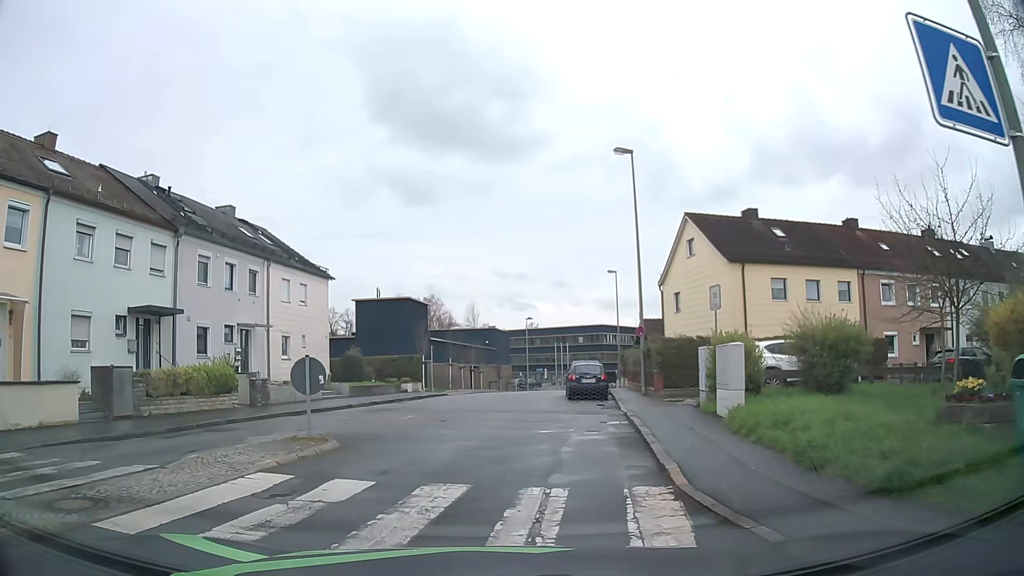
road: residential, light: Day
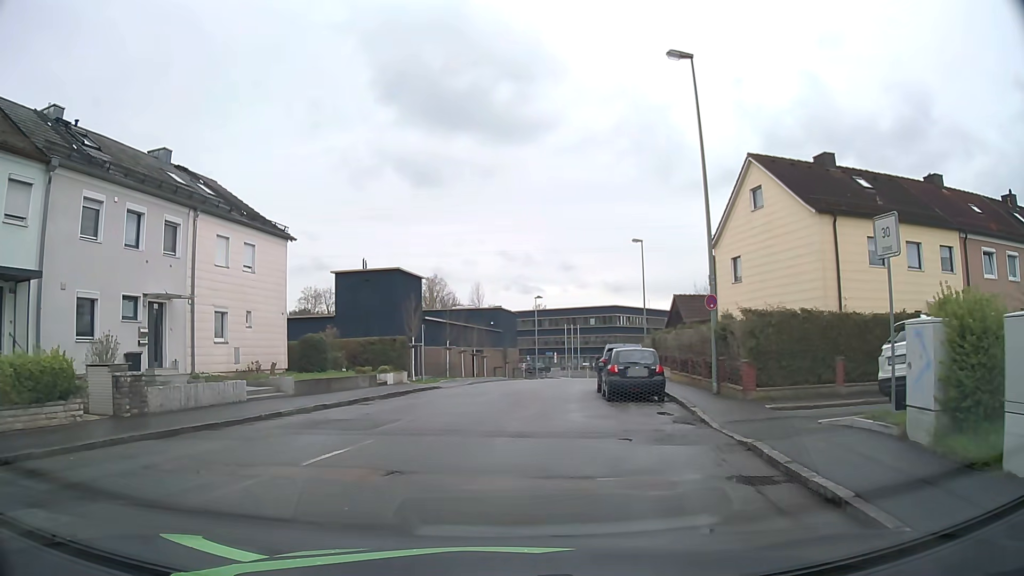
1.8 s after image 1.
(-0.2, +8.7) m; -1°
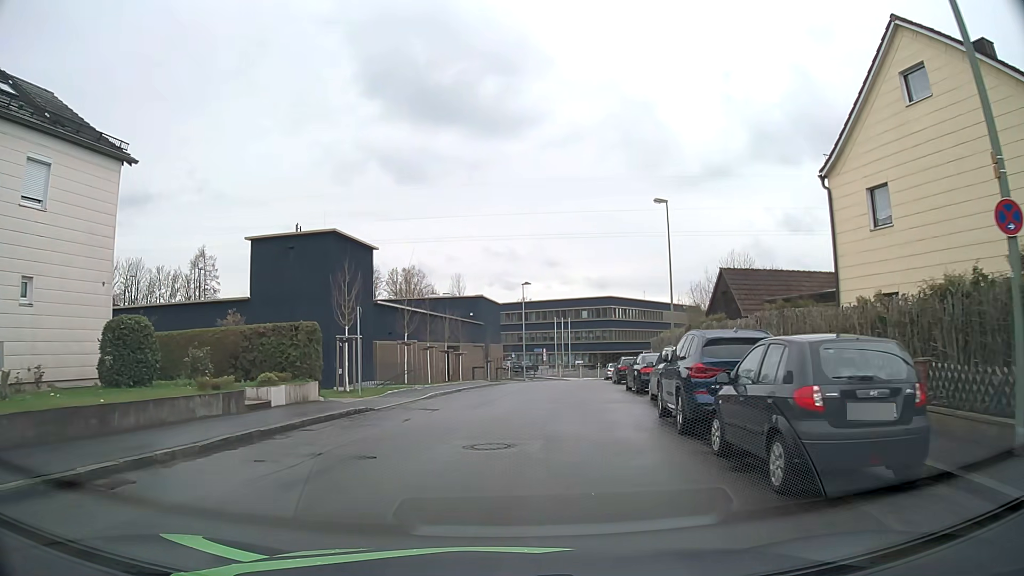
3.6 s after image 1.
(+0.1, +13.1) m; +1°
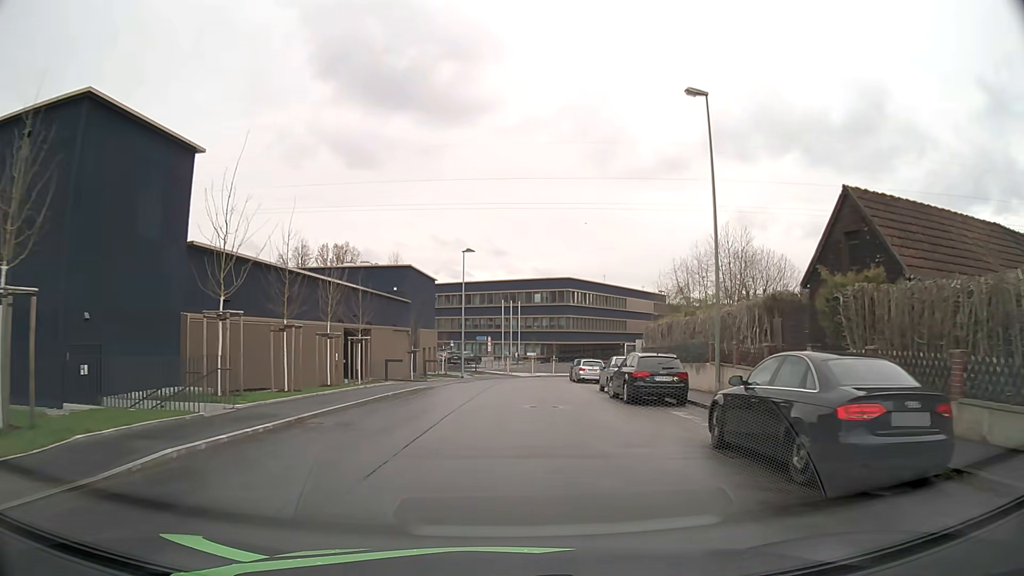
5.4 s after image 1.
(+0.9, +16.9) m; +5°
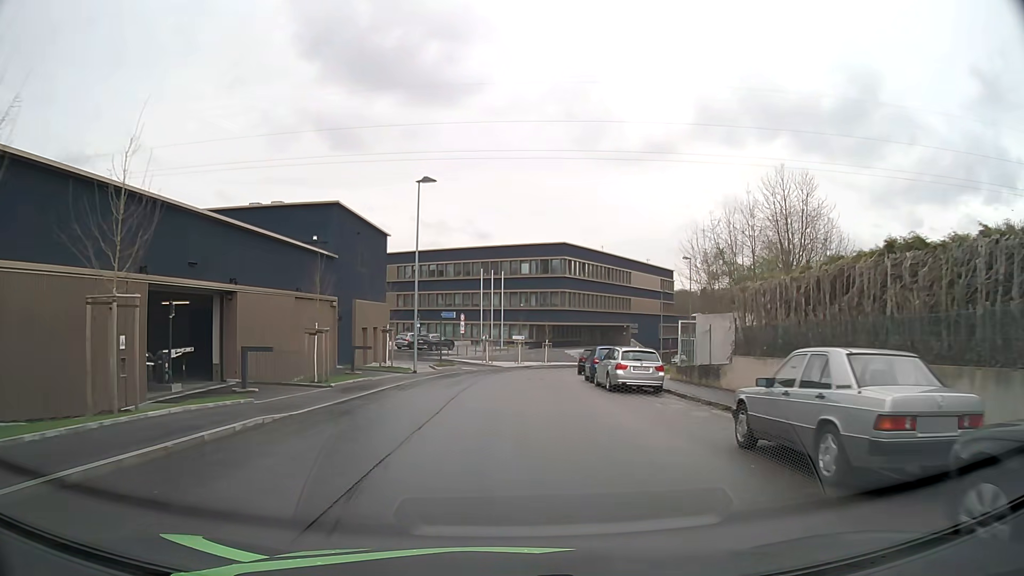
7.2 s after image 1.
(+0.5, +18.5) m; +2°
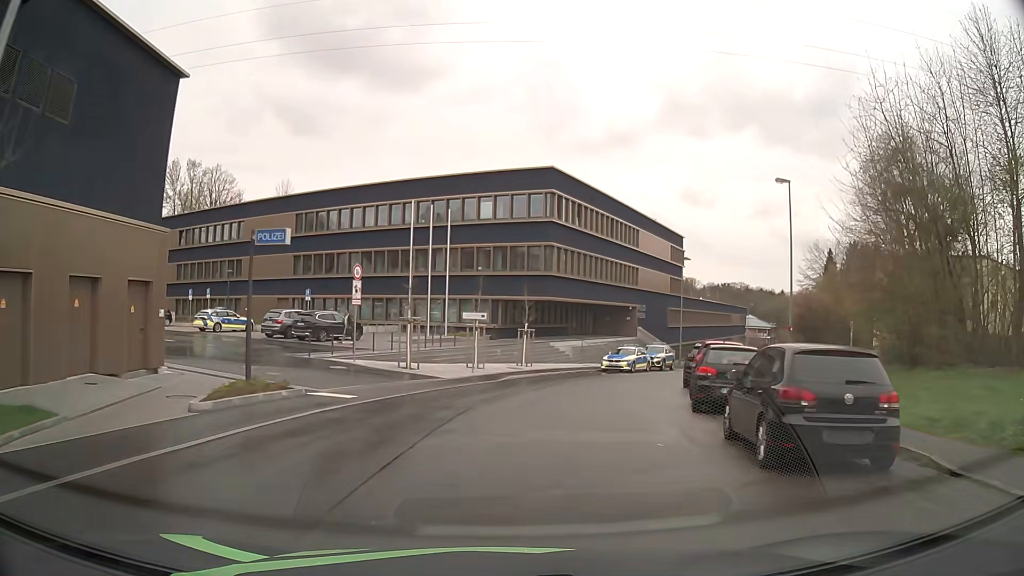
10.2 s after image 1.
(+0.5, +29.4) m; +4°
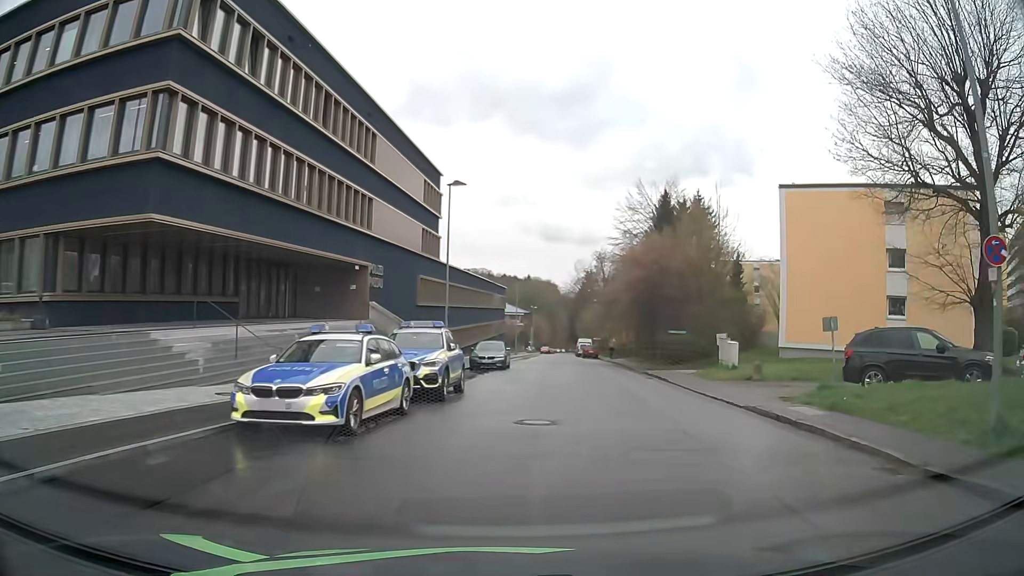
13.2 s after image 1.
(+4.8, +27.6) m; +23°
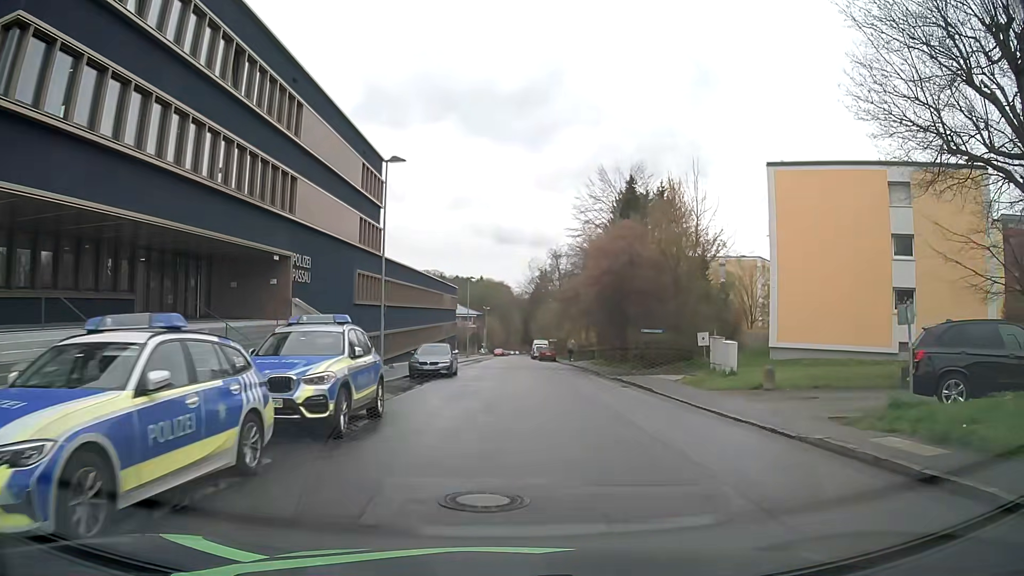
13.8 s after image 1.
(+0.2, +5.5) m; +4°
(0, +10) (0, +20) (0, +30) (0, +40) (0, +50) (0, +60) (0, +70) (+1, +80) (+1, +90) (+1, +100) m
